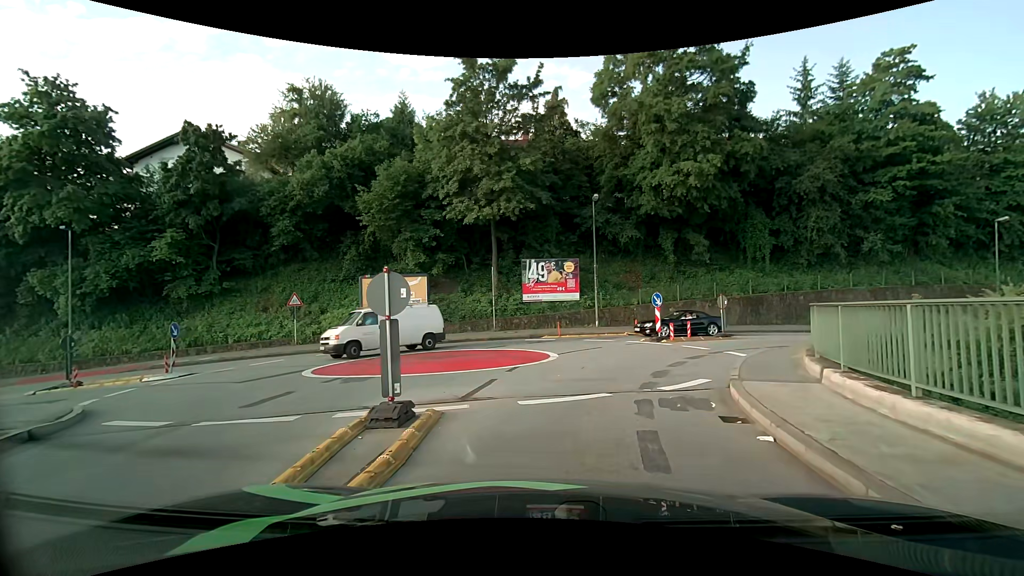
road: unclassified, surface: asphalt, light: Day
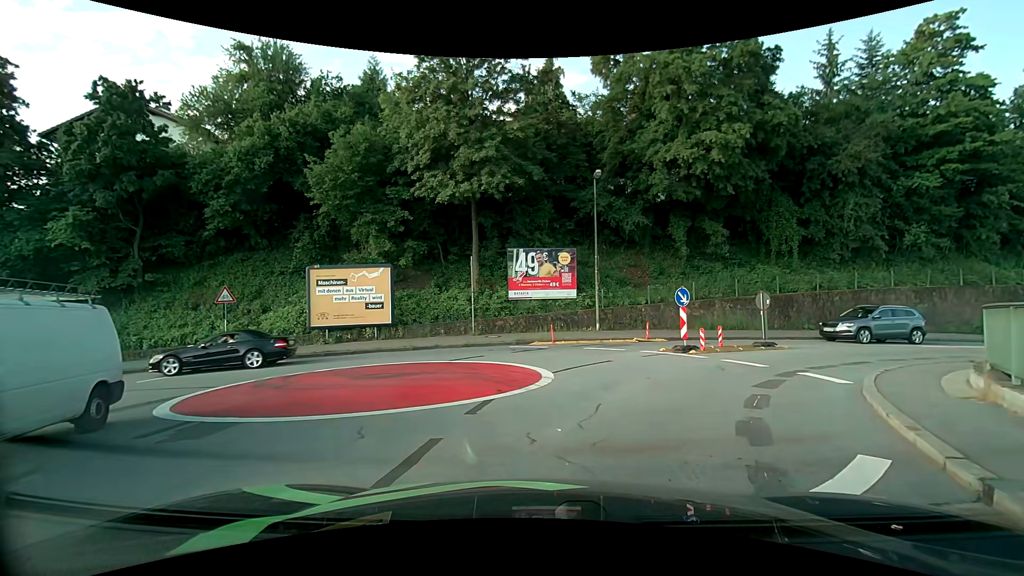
(0.0, +5.0) m; +1°
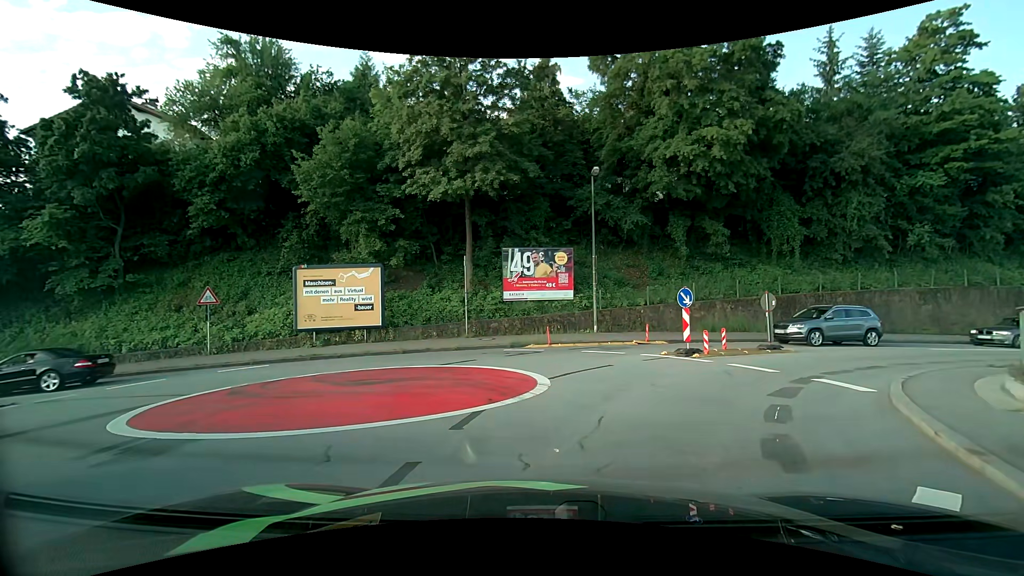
(0.0, +0.8) m; 0°
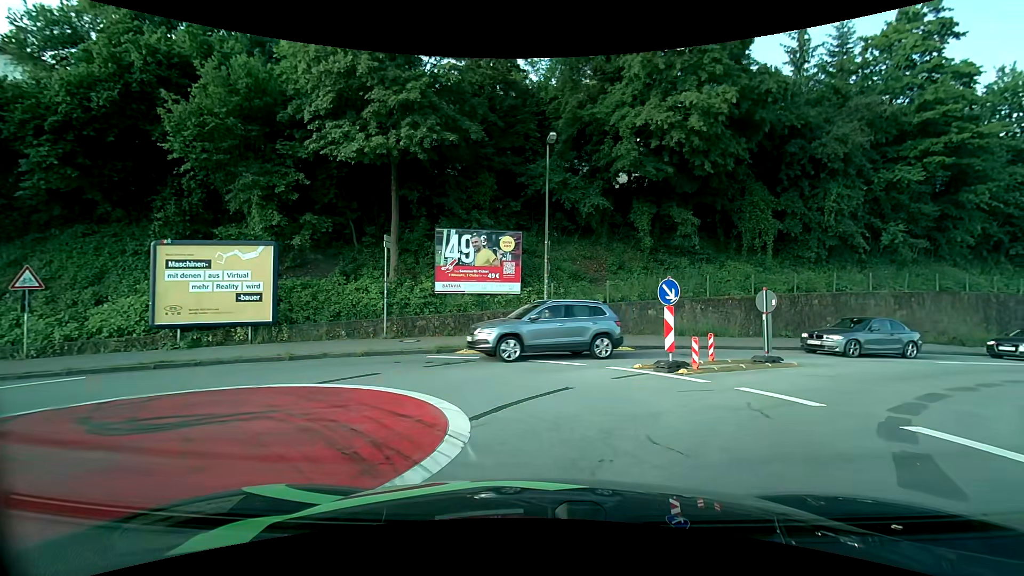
(+0.2, +4.6) m; +2°
